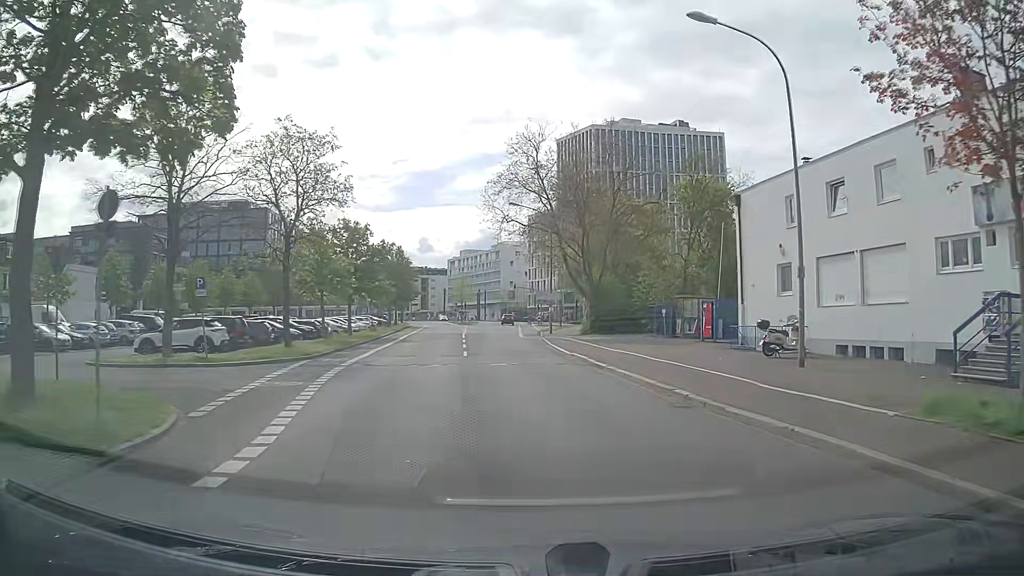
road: residential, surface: asphalt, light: Day
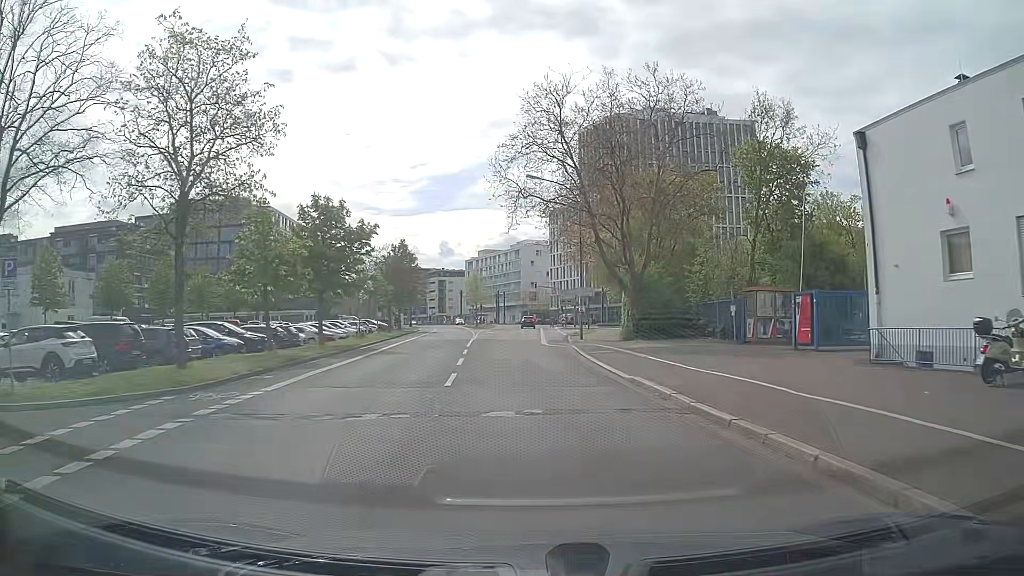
(-0.2, +10.6) m; -3°
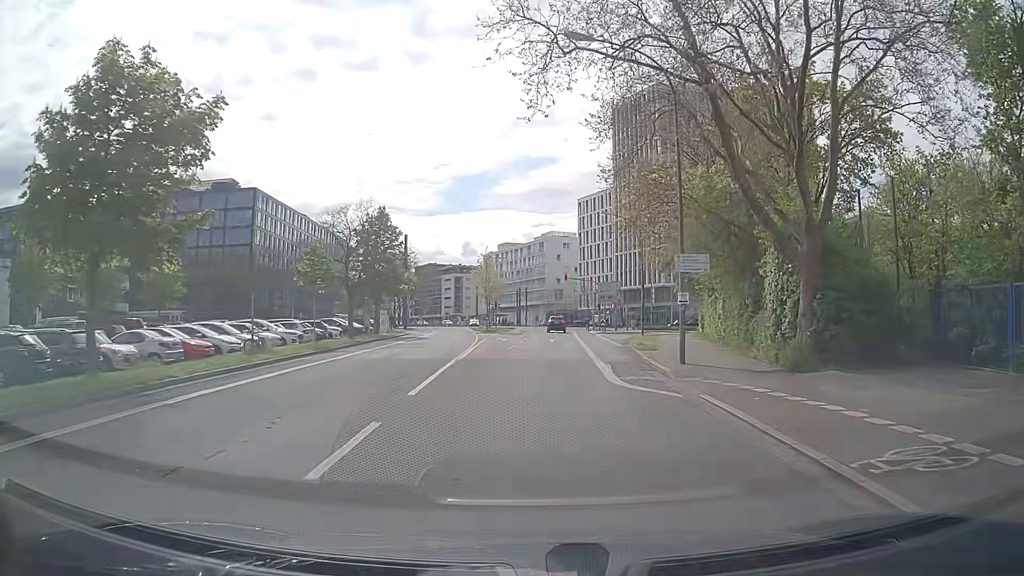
(-0.4, +21.1) m; -1°
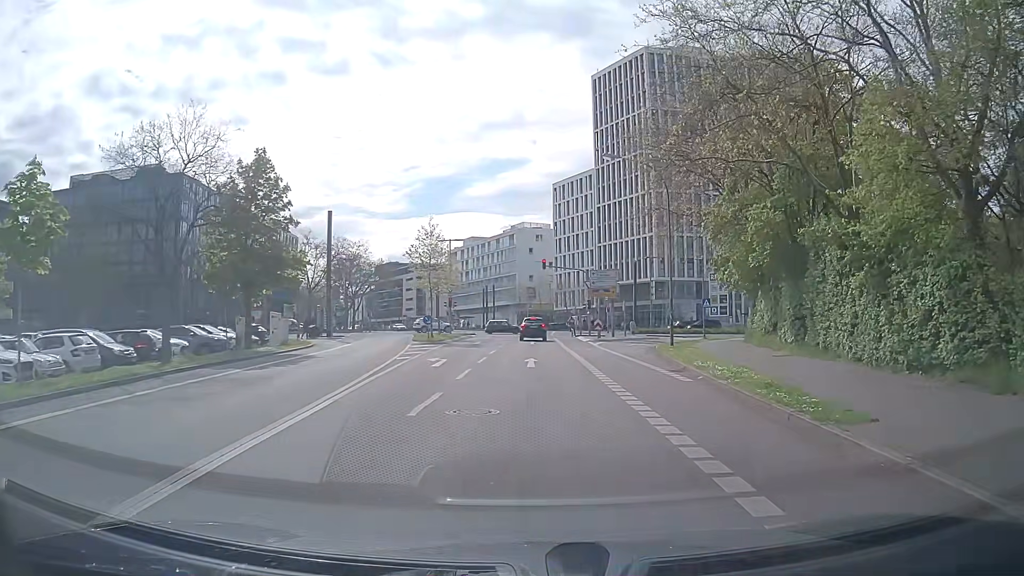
(+0.3, +19.5) m; +3°
(0, +10) (+1, +20) (+3, +30) (+5, +40) (+8, +49) (+14, +57) (+22, +63) (+31, +67) (+41, +69) (+51, +71) m
